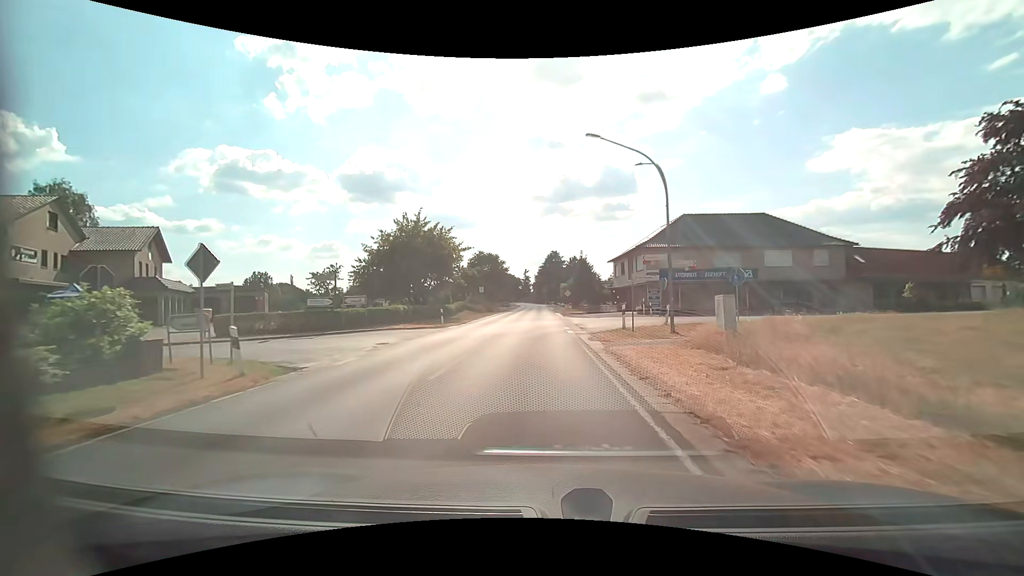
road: secondary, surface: asphalt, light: Day
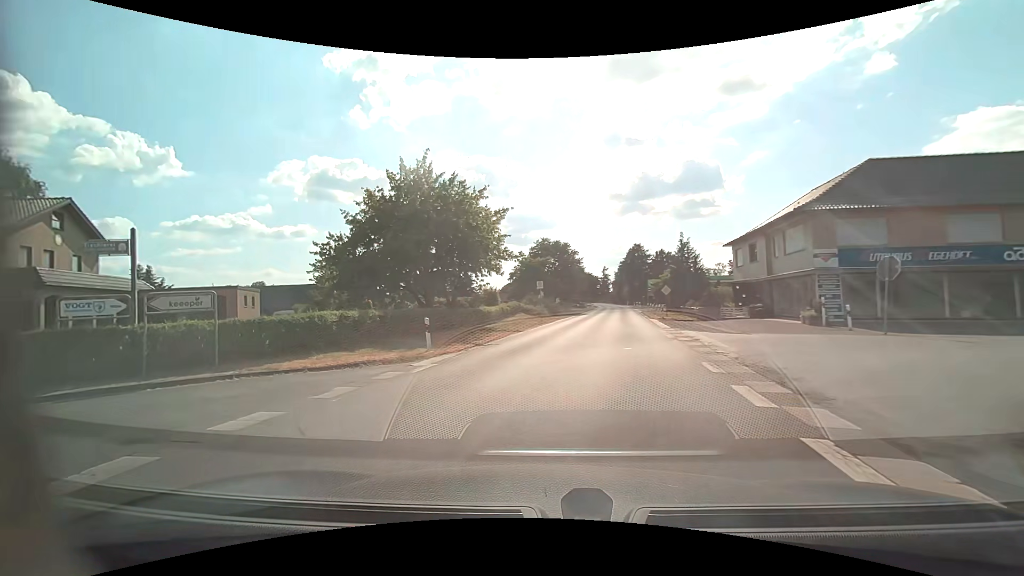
(-0.3, +16.5) m; -9°
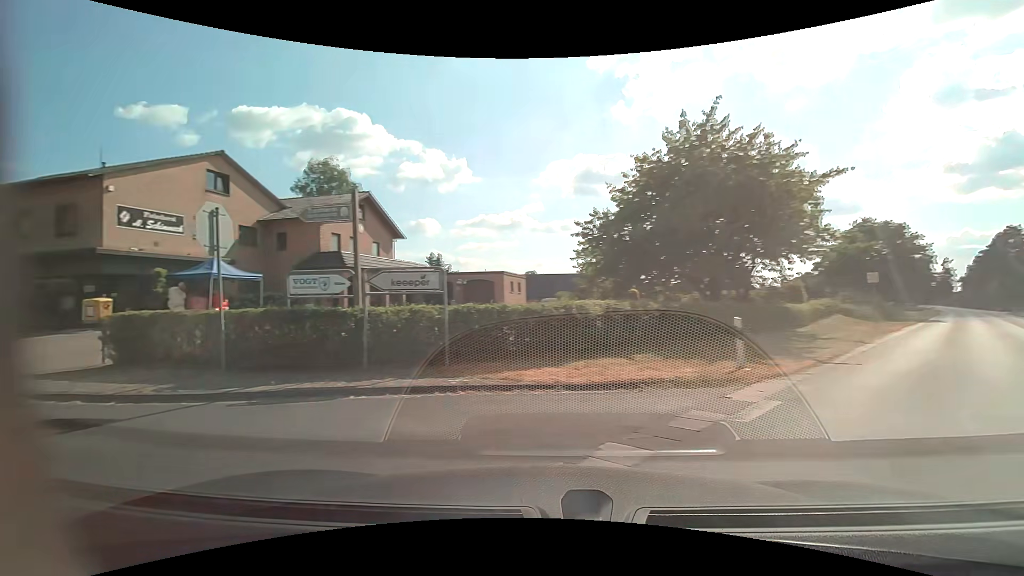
(-1.0, +4.5) m; -30°
